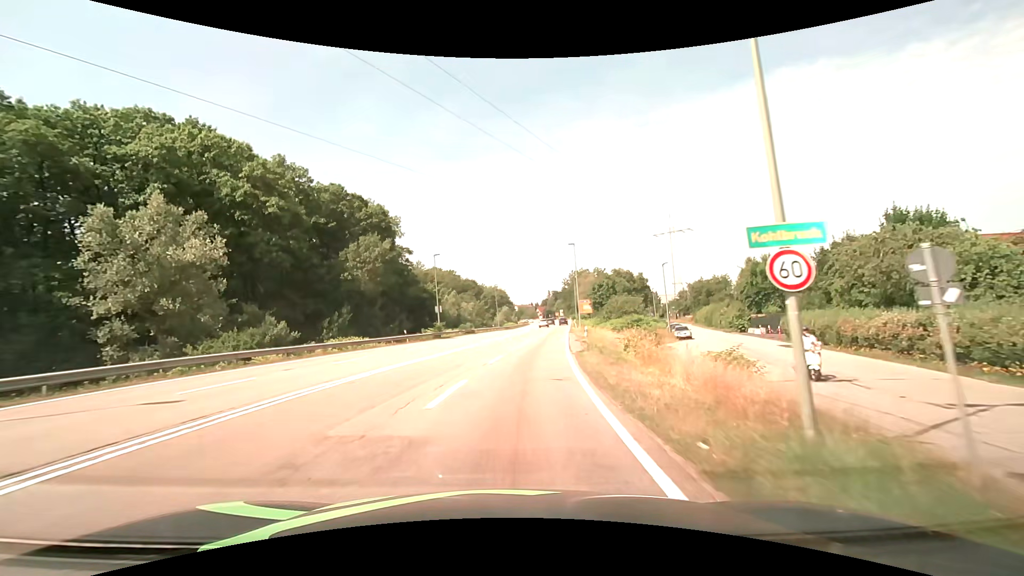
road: secondary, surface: asphalt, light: Day
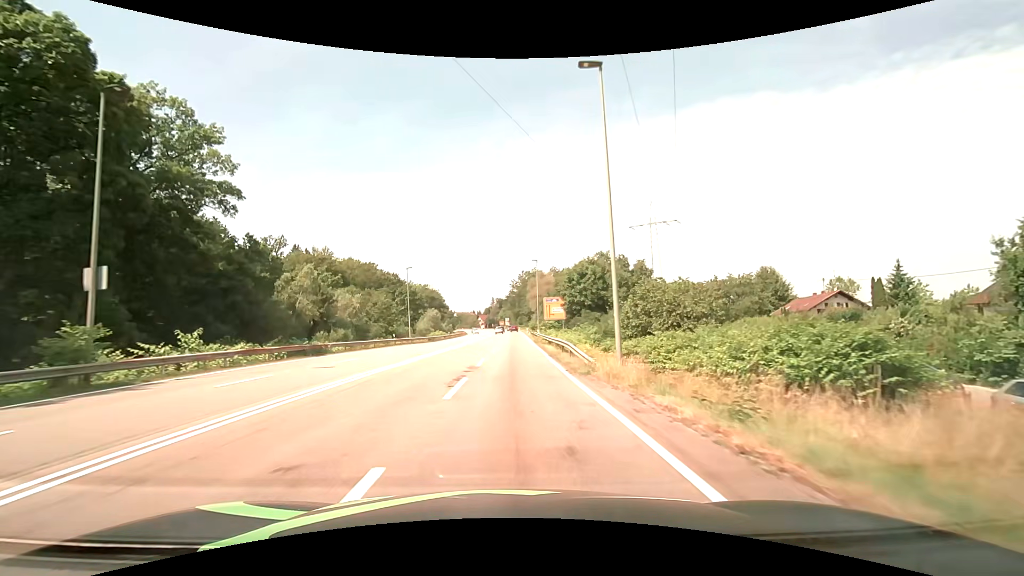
(+2.8, +42.1) m; +6°
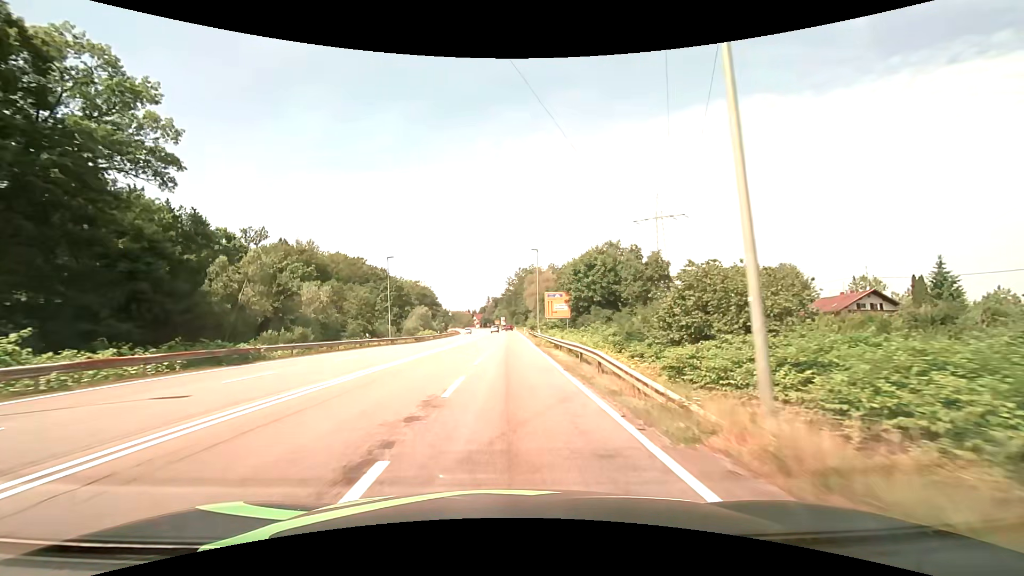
(0.0, +8.8) m; 0°
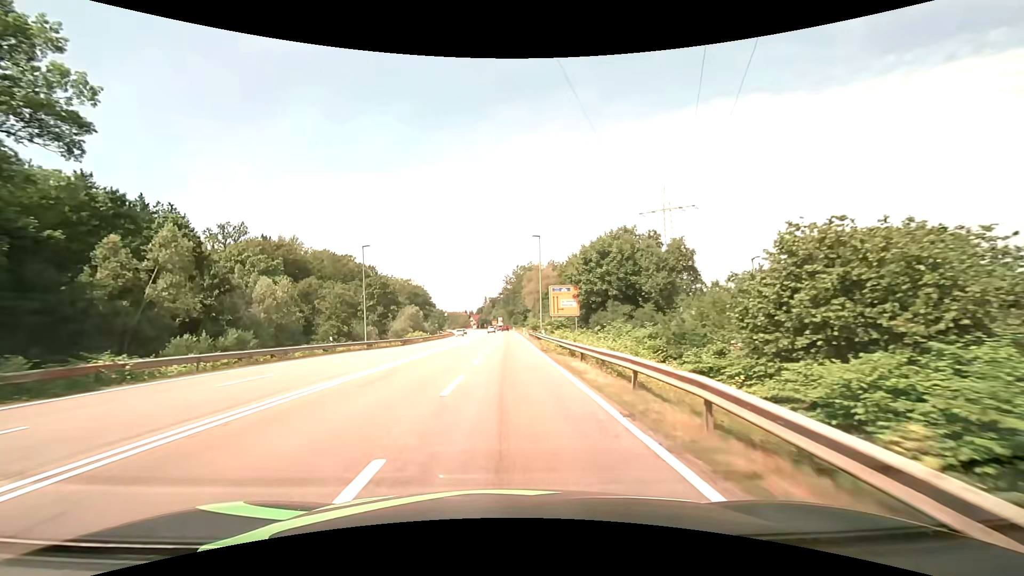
(0.0, +8.8) m; 0°
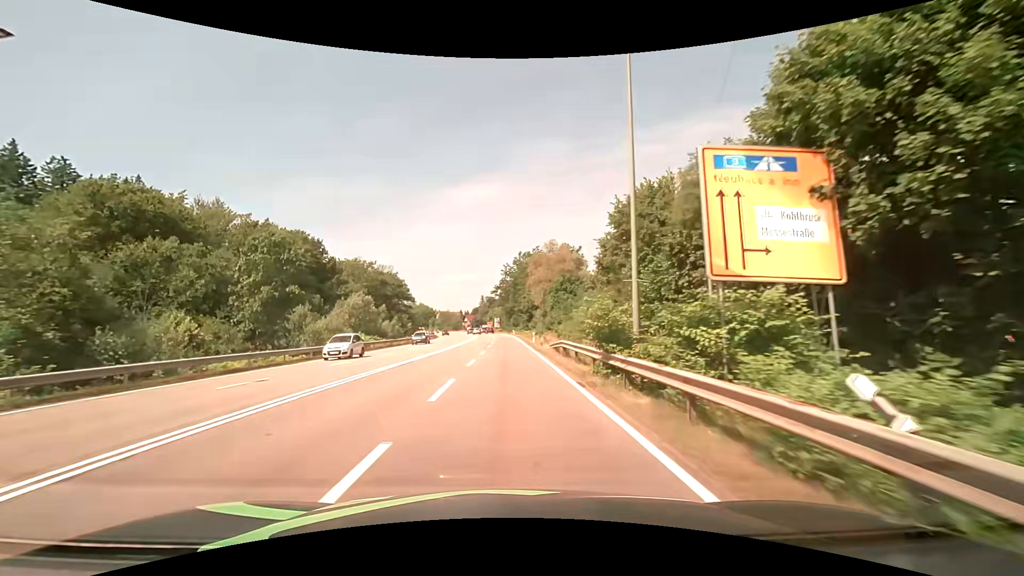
(+0.1, +36.0) m; 0°
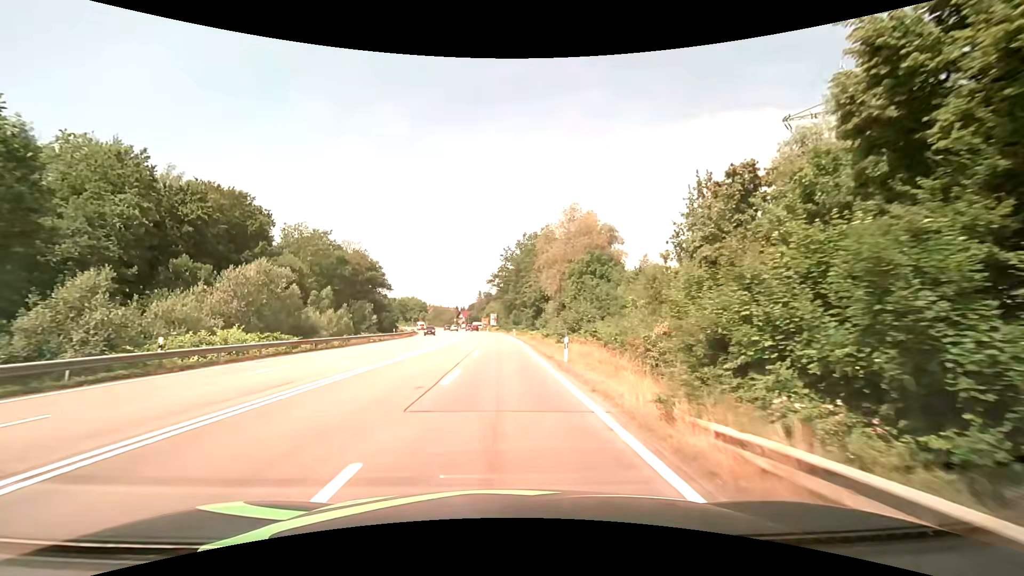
(0.0, +26.3) m; 0°
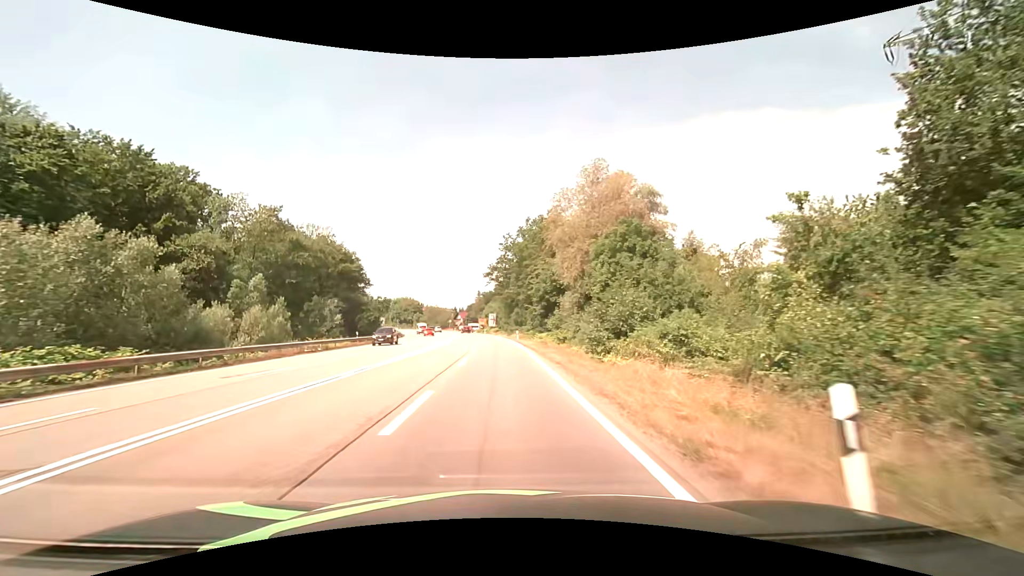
(0.0, +16.8) m; 0°
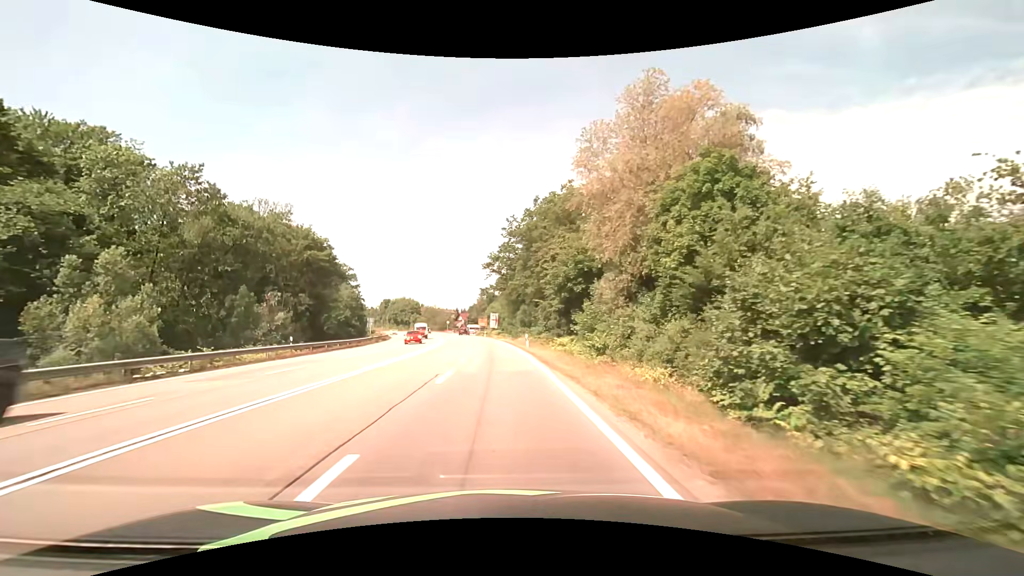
(-0.1, +16.2) m; -1°
(0, +10) (0, +20) (-1, +30) (-1, +40) (-2, +50) (-3, +60) (-4, +70) (-5, +80) (-7, +90) (-8, +100) m
